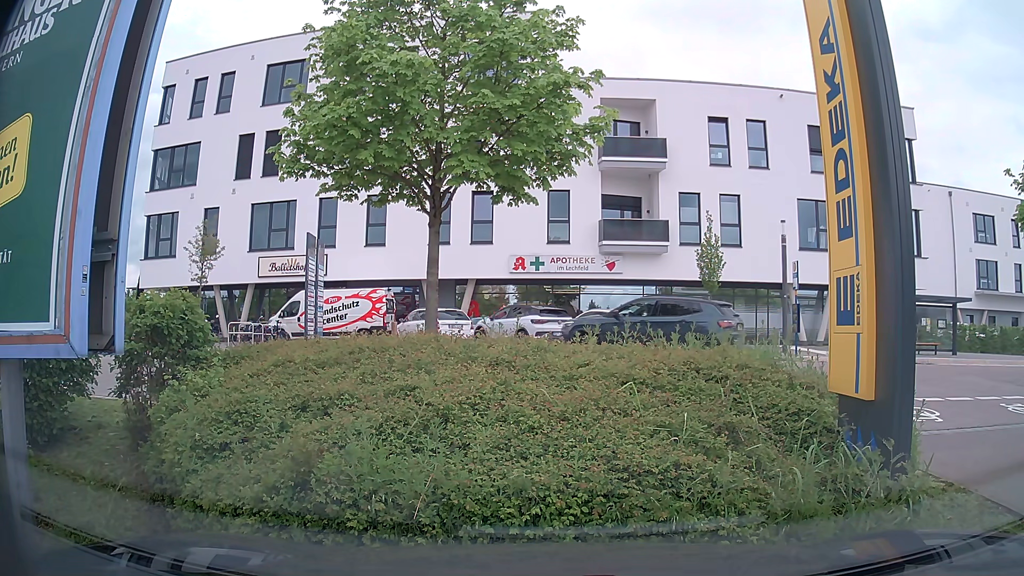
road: service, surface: asphalt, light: Day
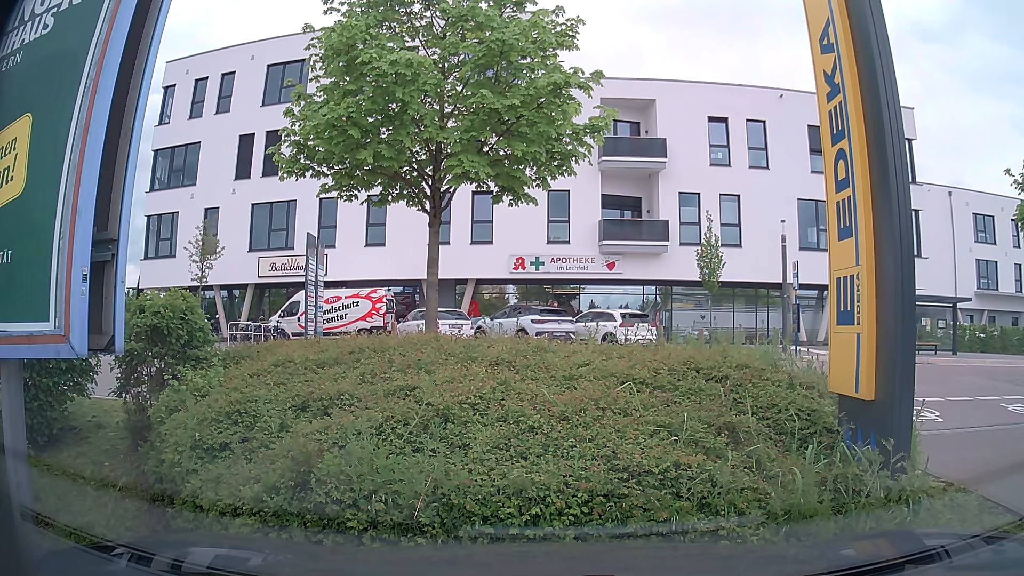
(0.0, 0.0) m; 0°
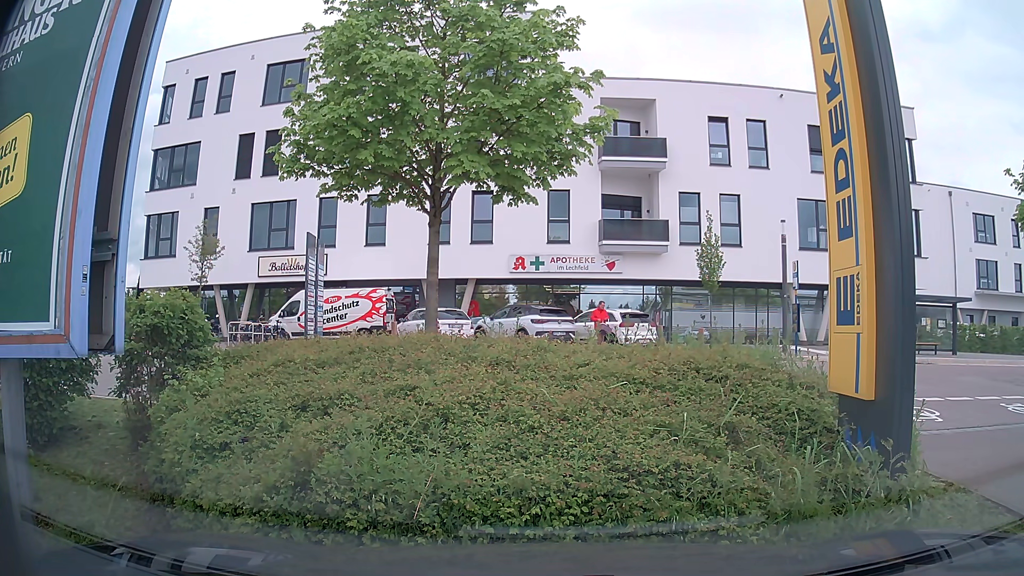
(0.0, 0.0) m; 0°
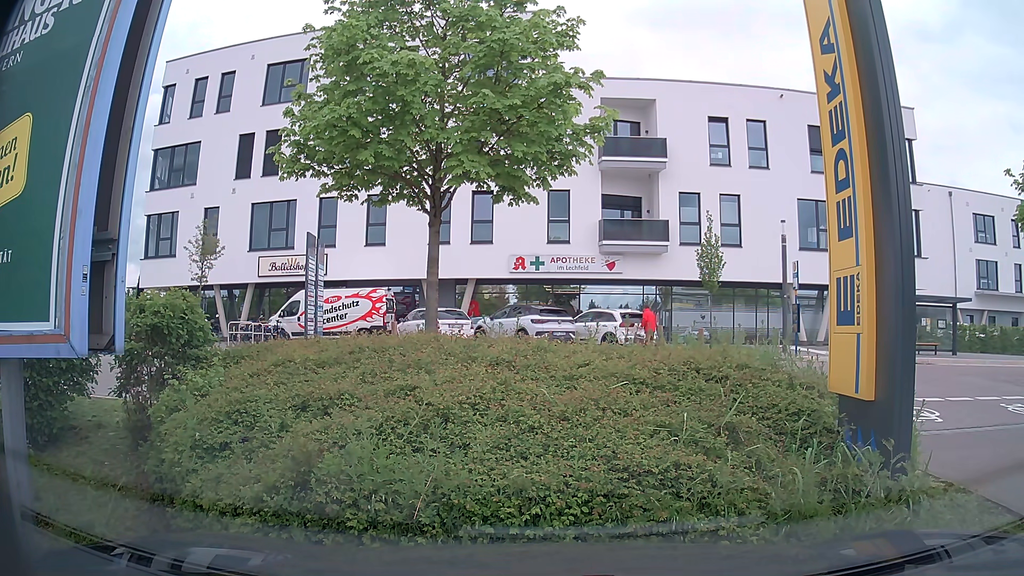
(0.0, 0.0) m; 0°
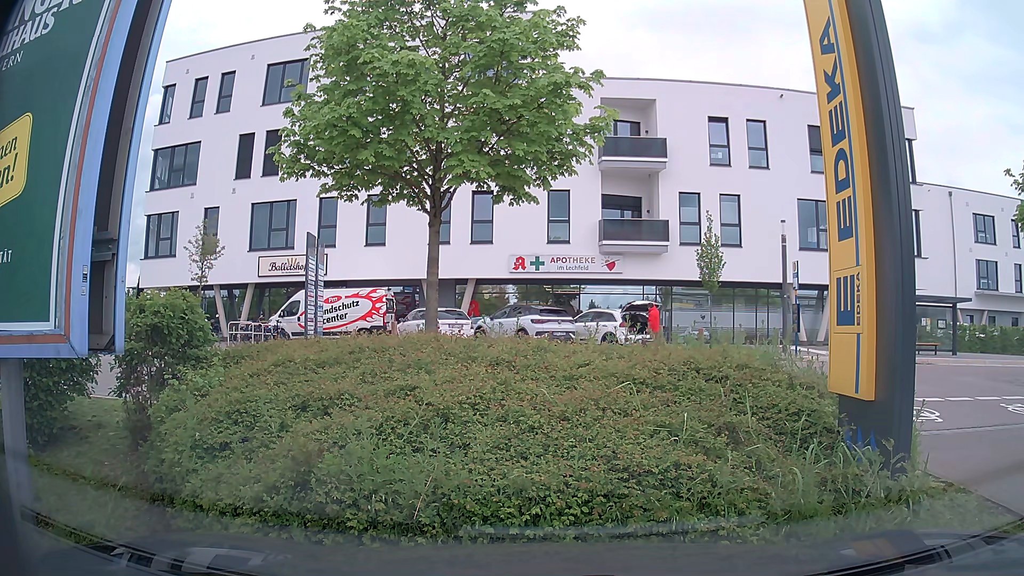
(0.0, 0.0) m; 0°
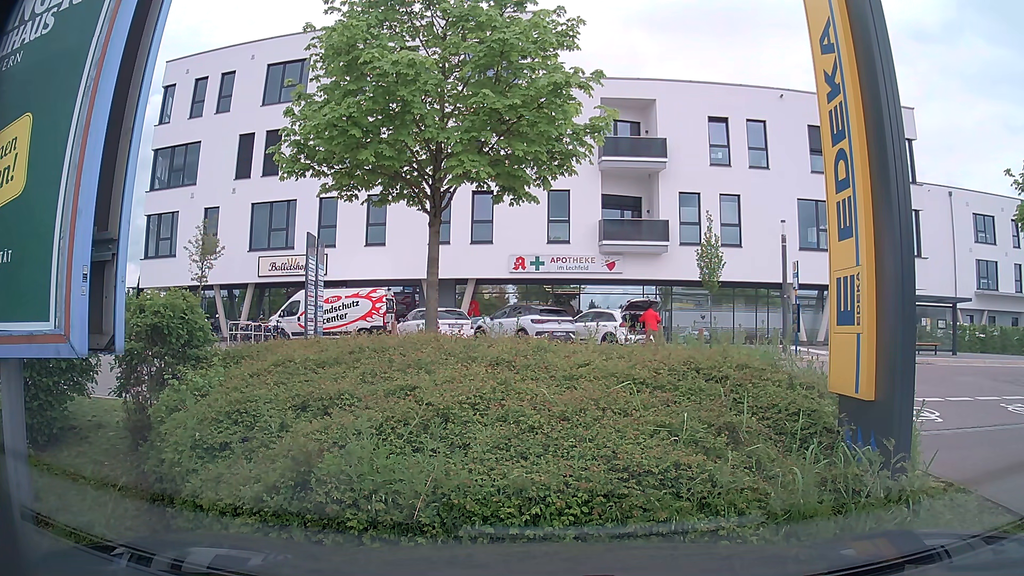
(0.0, 0.0) m; 0°
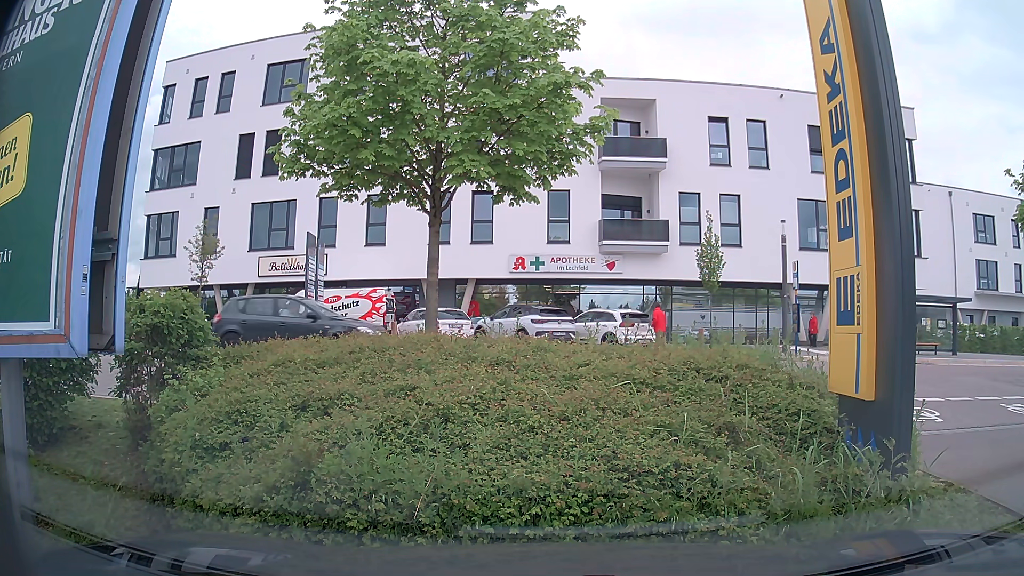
(0.0, 0.0) m; 0°
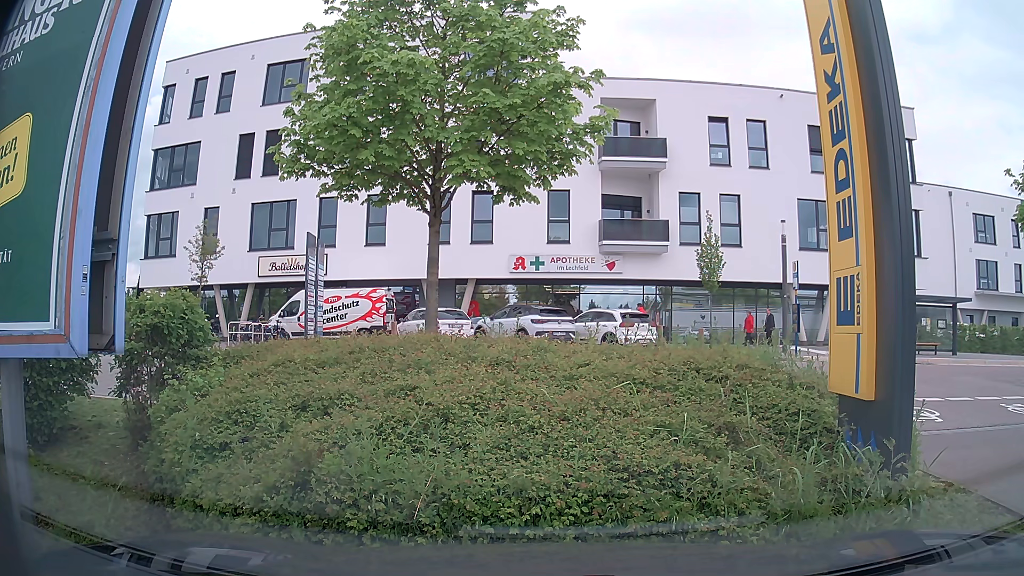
(0.0, 0.0) m; 0°
